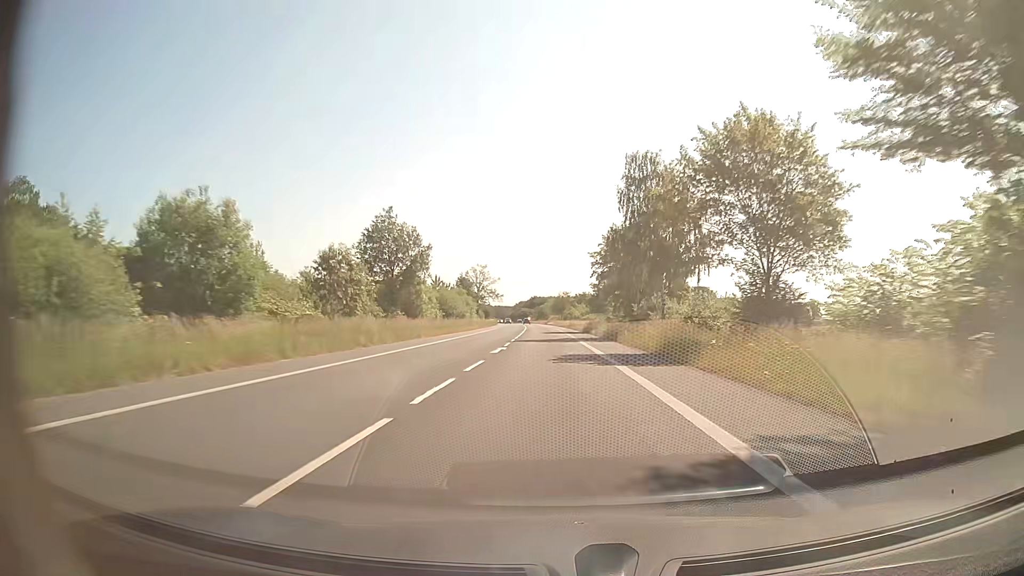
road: secondary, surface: asphalt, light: Day
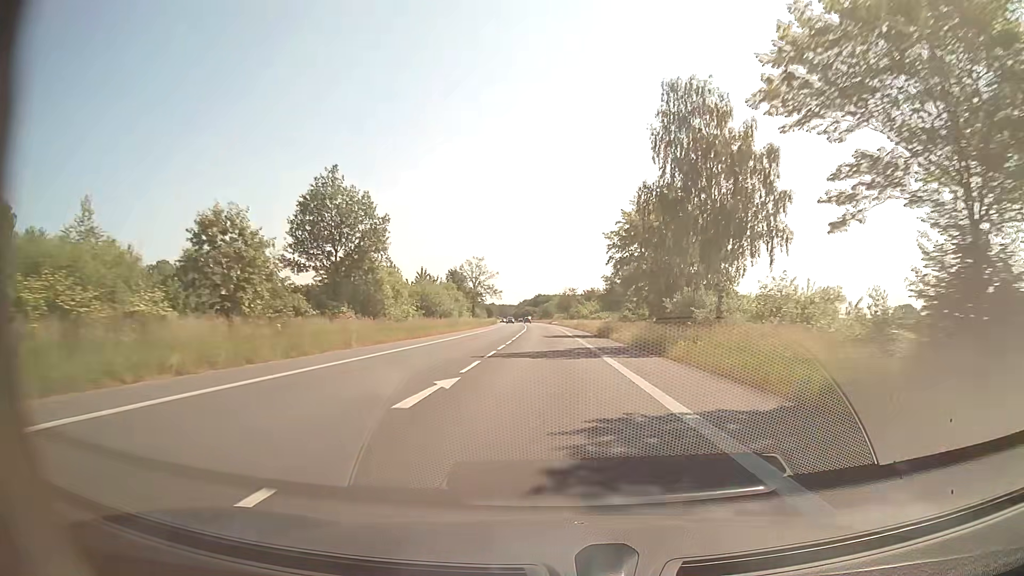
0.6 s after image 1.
(0.0, +15.9) m; 0°
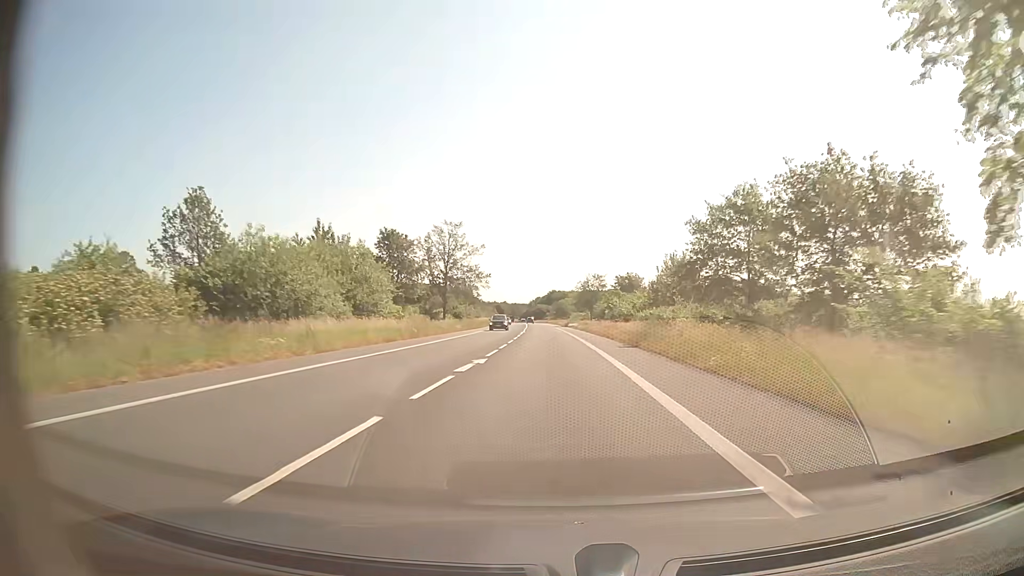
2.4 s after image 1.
(-0.6, +47.6) m; -2°
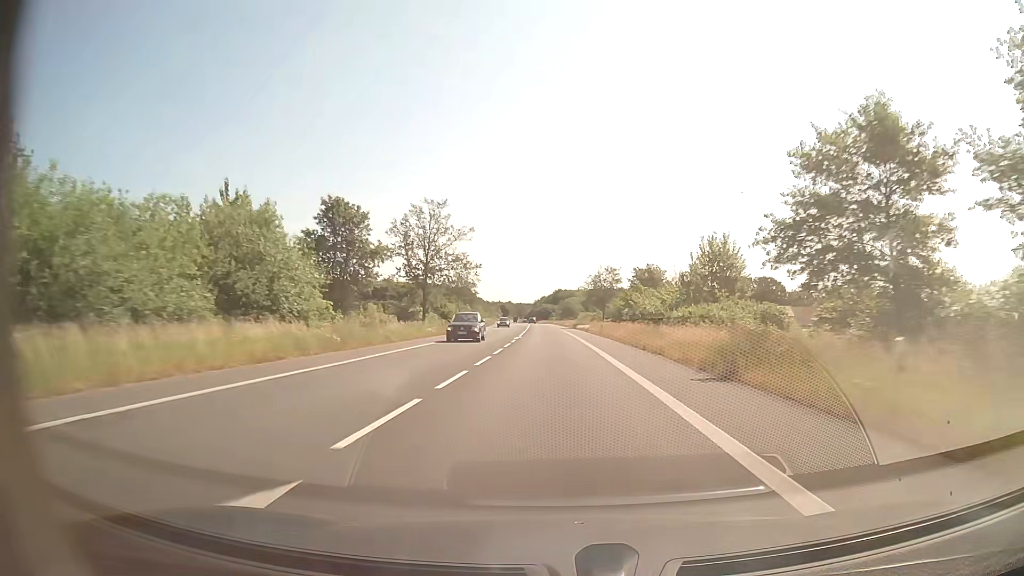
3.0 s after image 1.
(0.0, +15.9) m; 0°
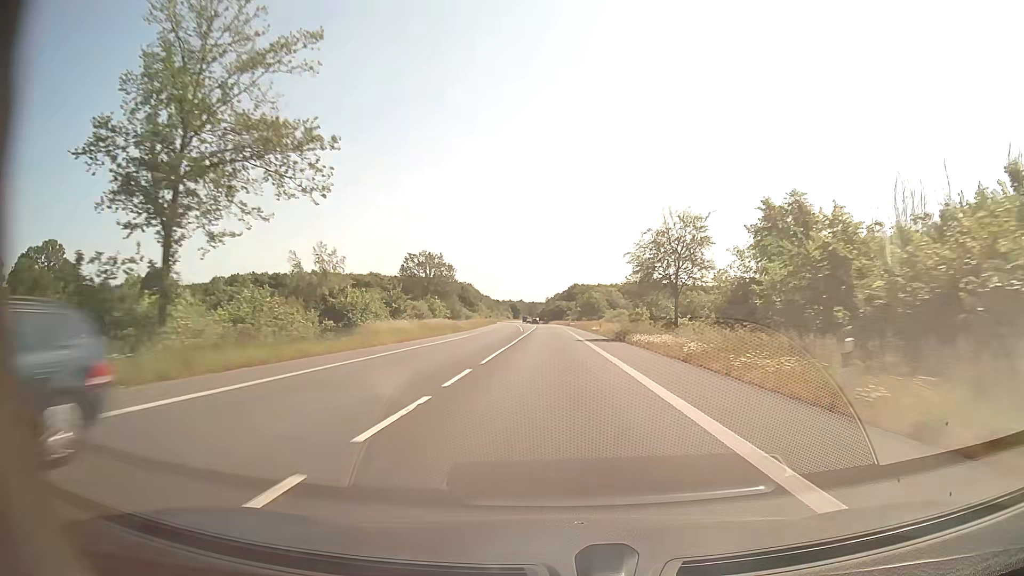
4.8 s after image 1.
(-0.5, +47.6) m; -1°
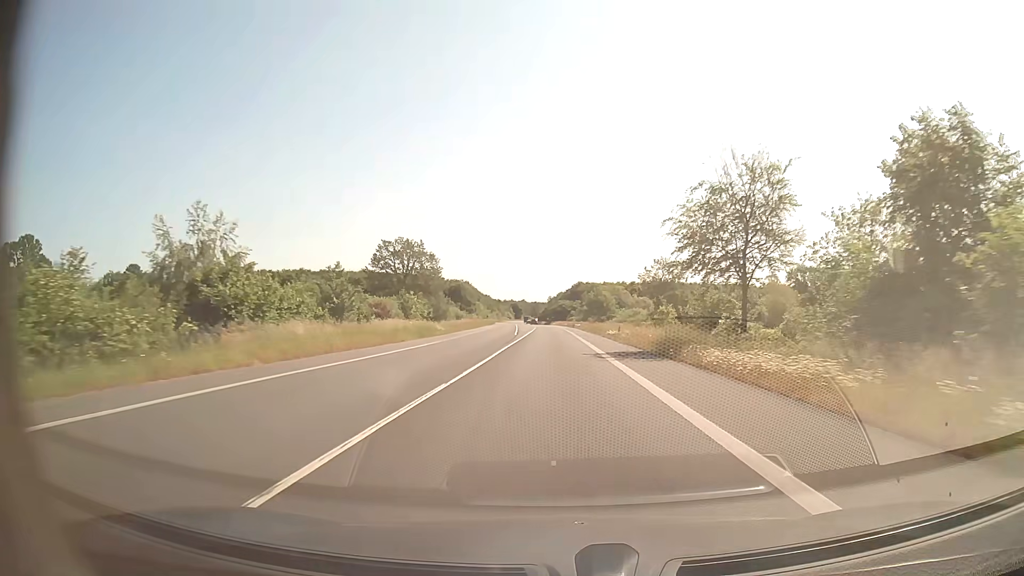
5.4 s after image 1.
(0.0, +15.9) m; 0°
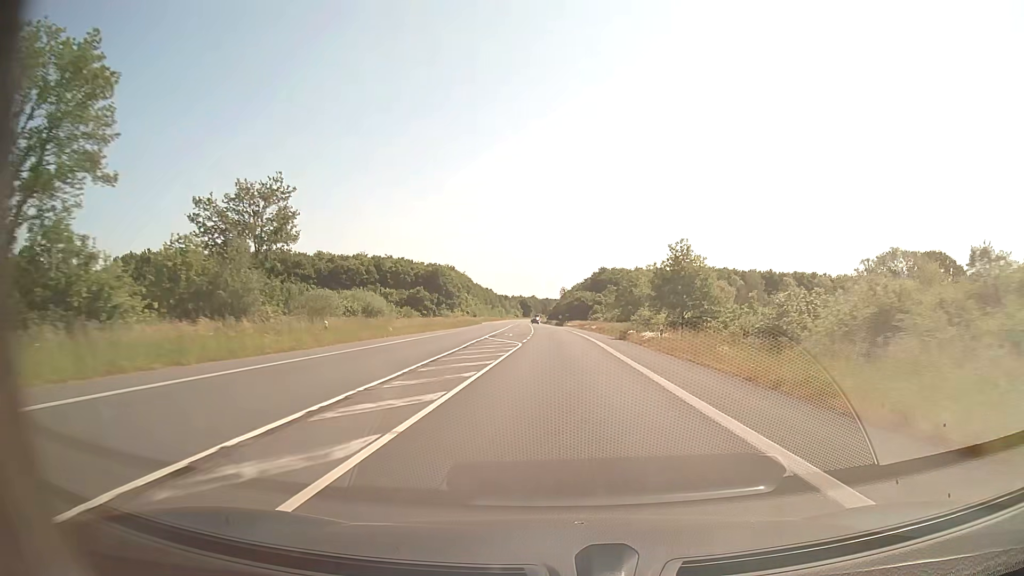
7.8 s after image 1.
(-0.7, +63.4) m; -1°
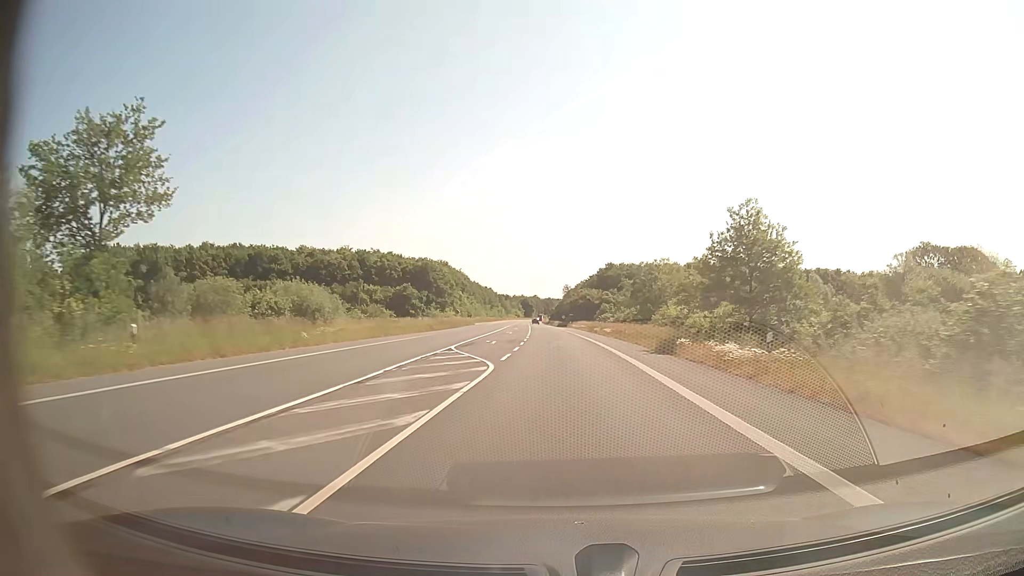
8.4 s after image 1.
(0.0, +15.9) m; 0°
(0, +10) (0, +20) (0, +30) (0, +40) (0, +50) (-1, +60) (-1, +70) (-1, +80) (-2, +90) (-2, +100) m
